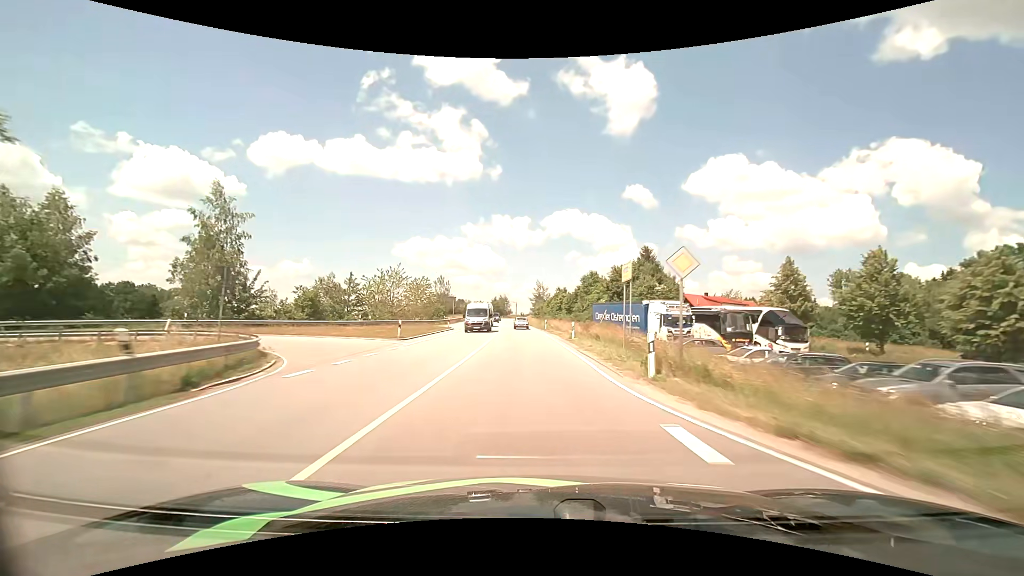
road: primary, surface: asphalt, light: Day
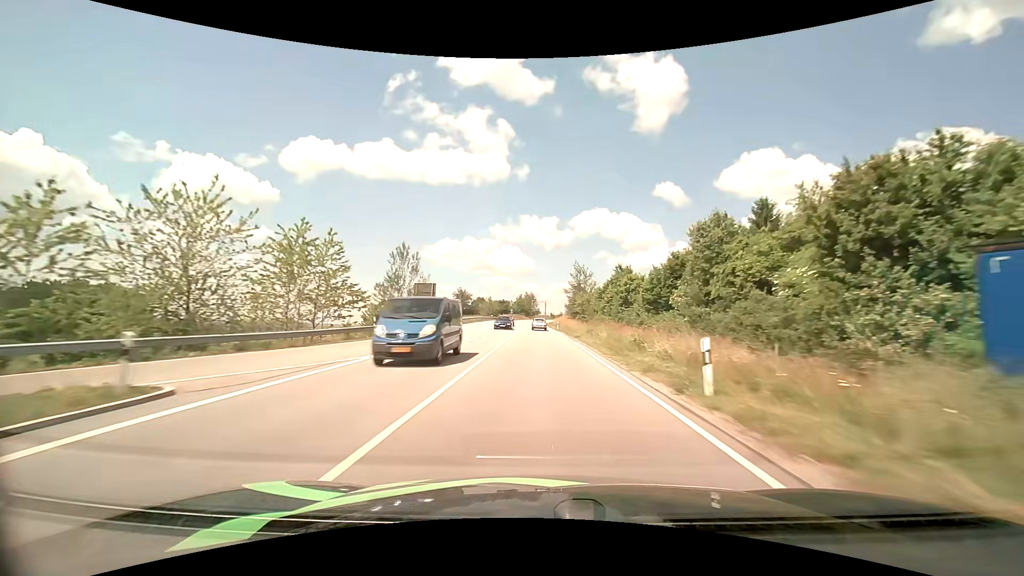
(-1.6, +43.4) m; -4°
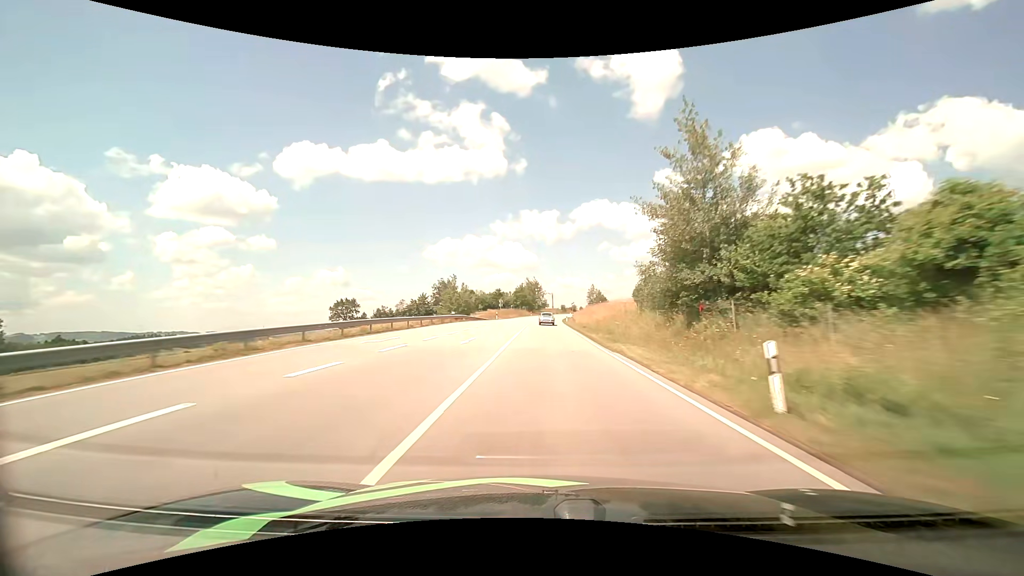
(-0.5, +60.0) m; -1°
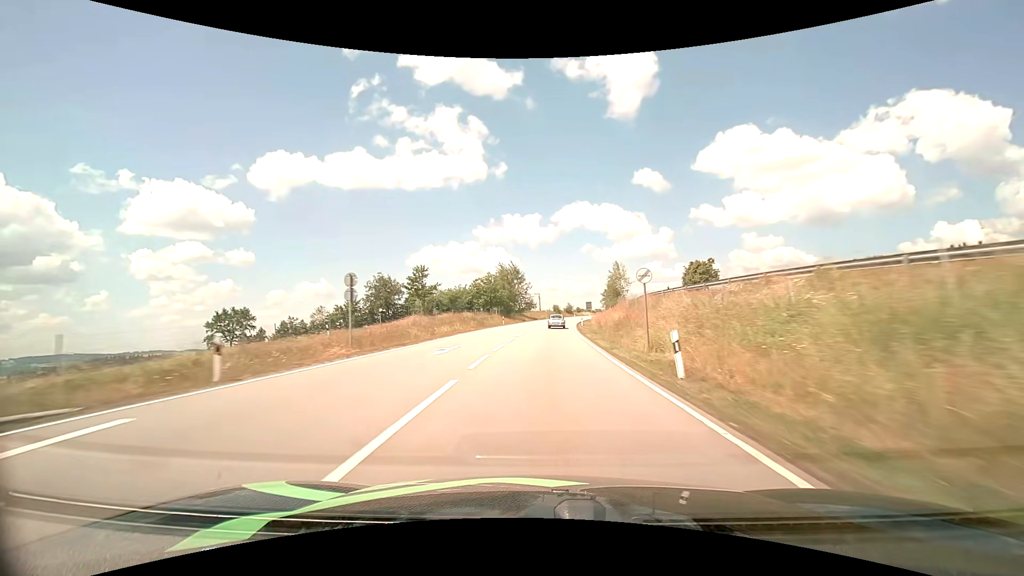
(+0.8, +60.6) m; +2°
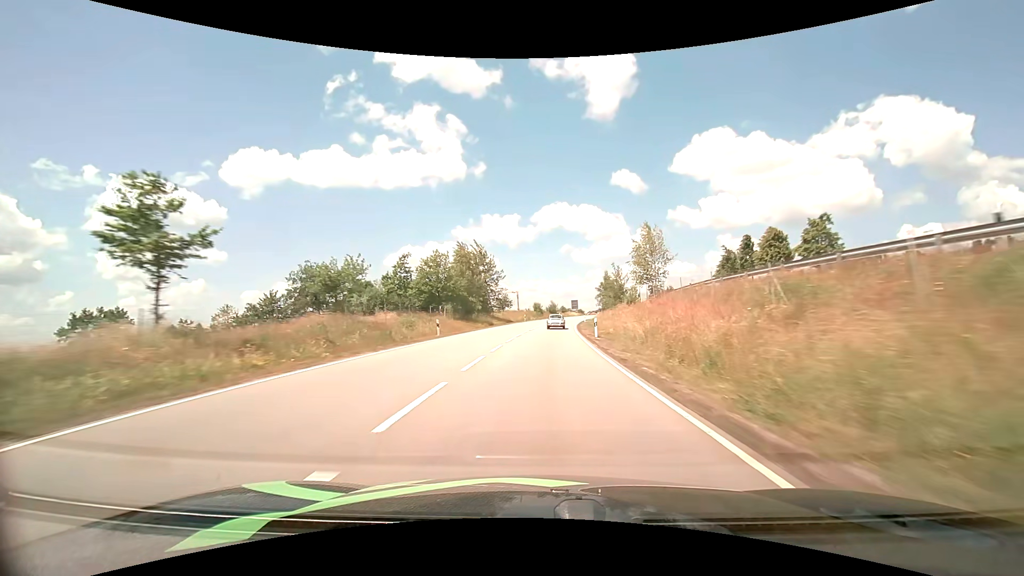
(+0.5, +30.3) m; +2°
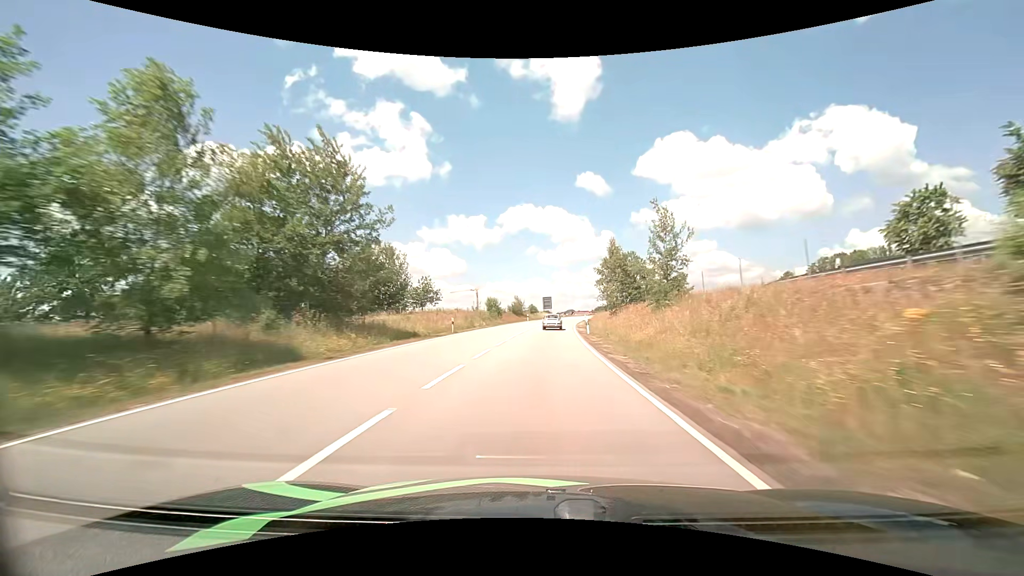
(+1.5, +44.7) m; +4°
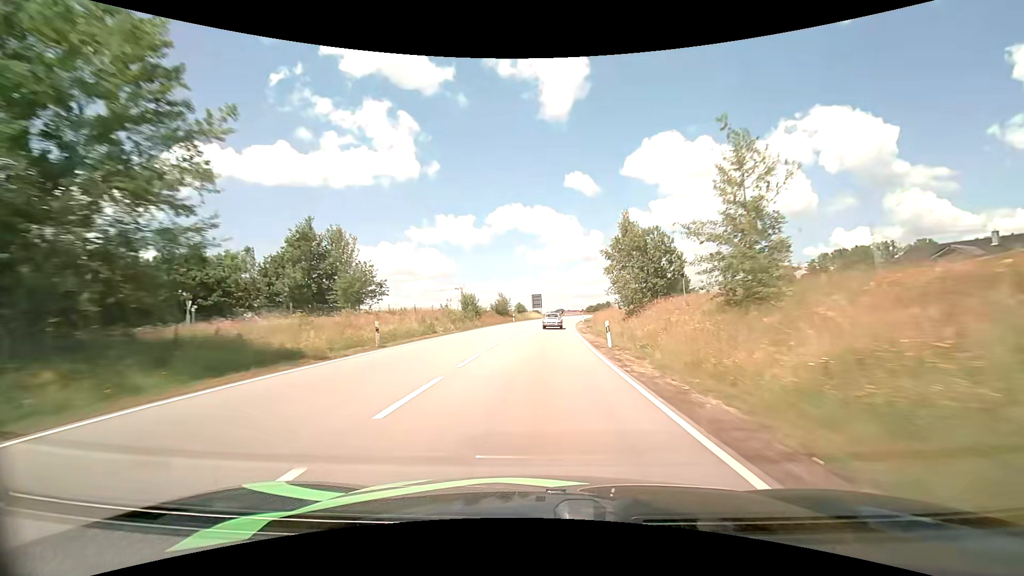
(+0.2, +14.6) m; +1°
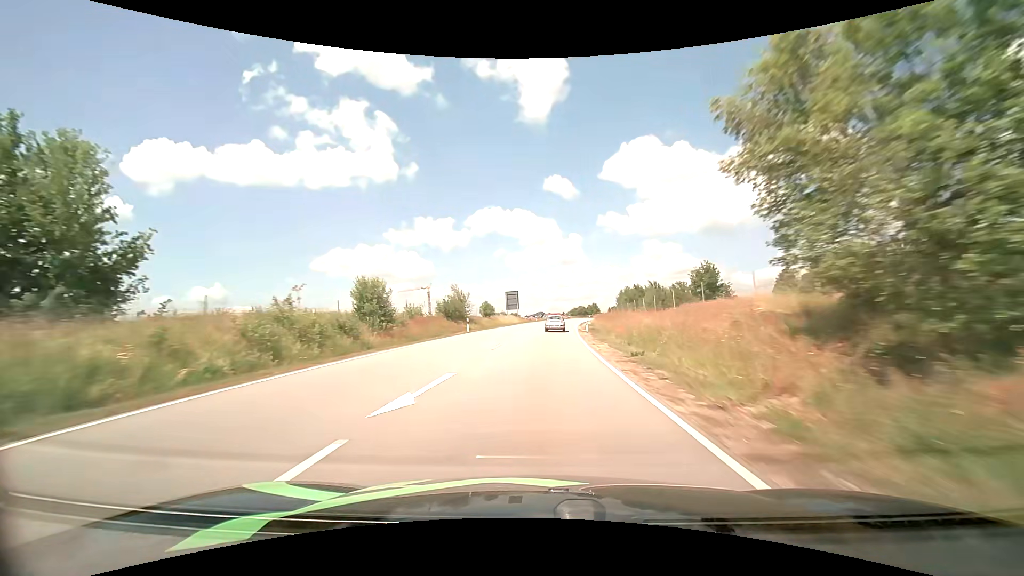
(+0.6, +29.1) m; +2°
(0, +10) (0, +20) (+1, +30) (+1, +40) (+2, +50) (+3, +60) (+4, +70) (+5, +80) (+6, +90) (+8, +100) m
